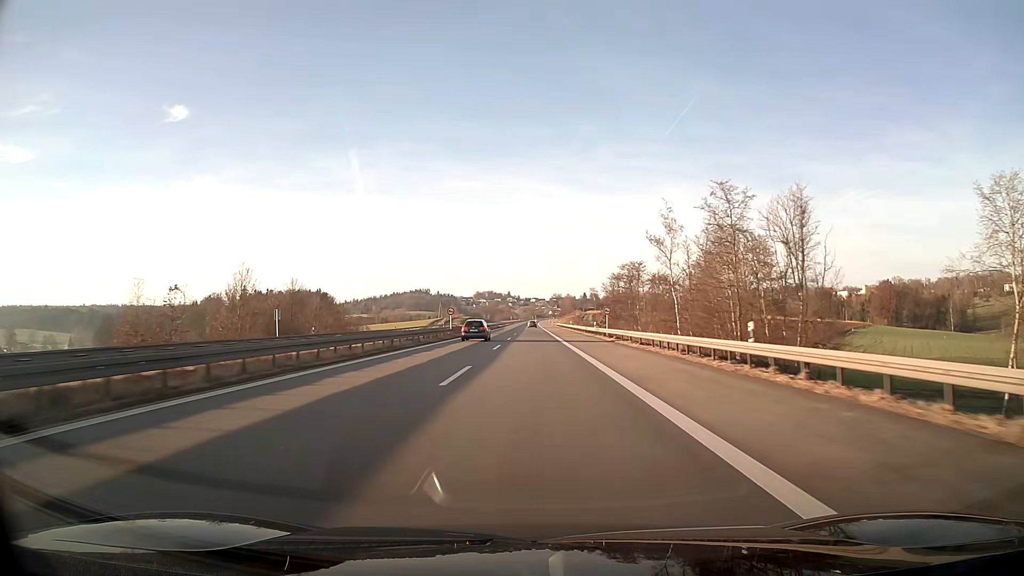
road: motorway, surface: asphalt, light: Day
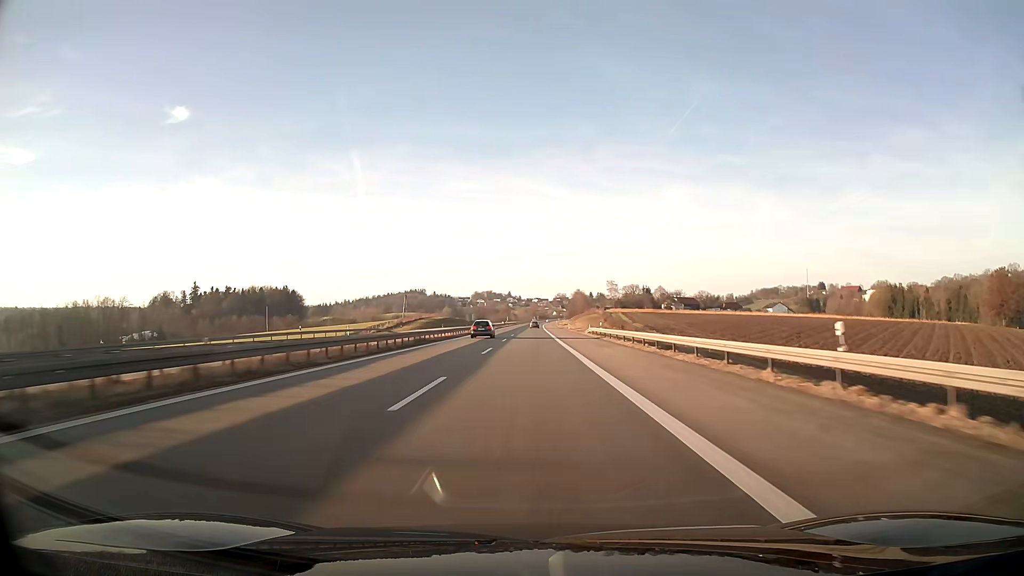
(-0.1, +95.0) m; 0°
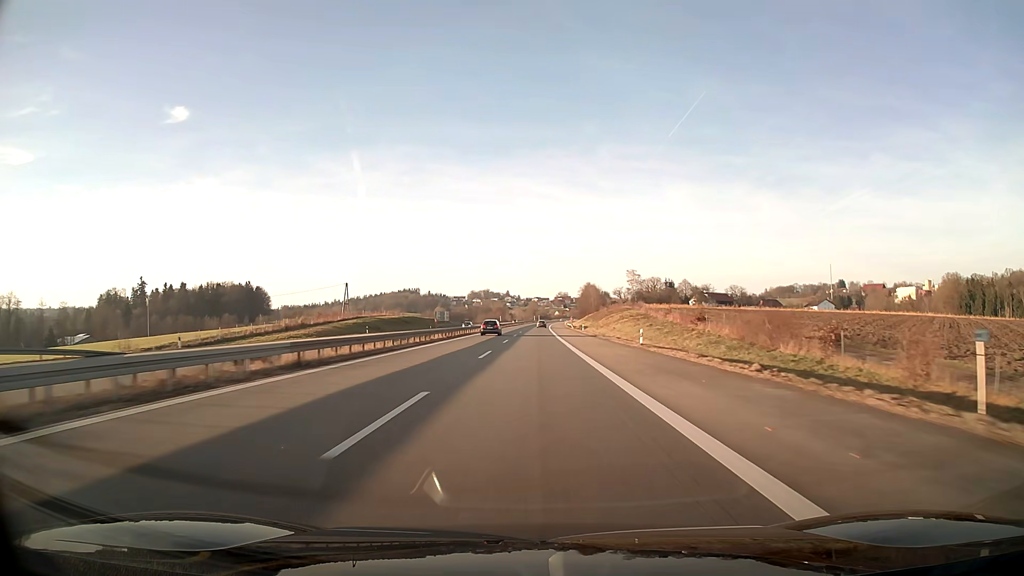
(-0.1, +76.0) m; 0°
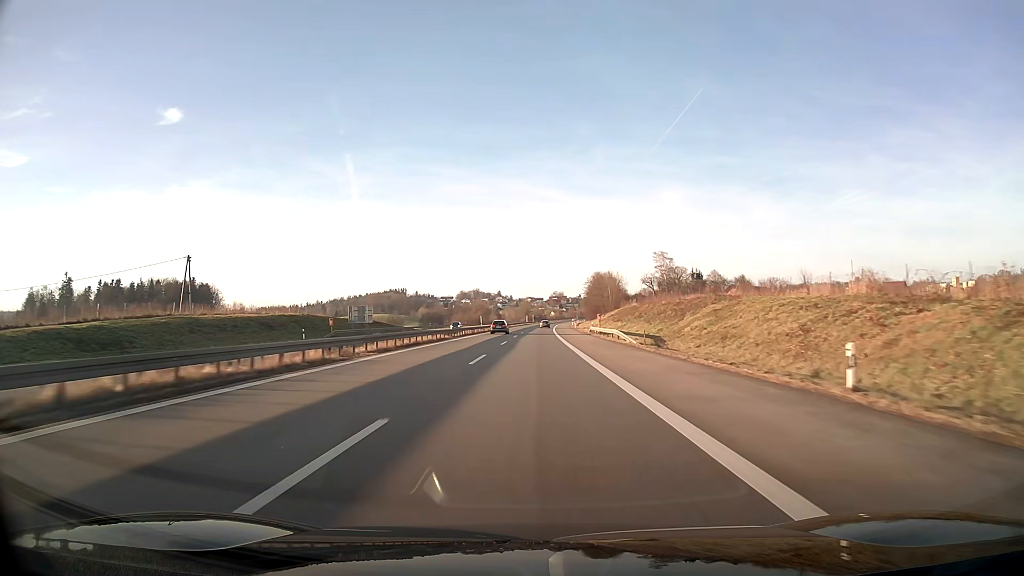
(+0.4, +76.0) m; +1°
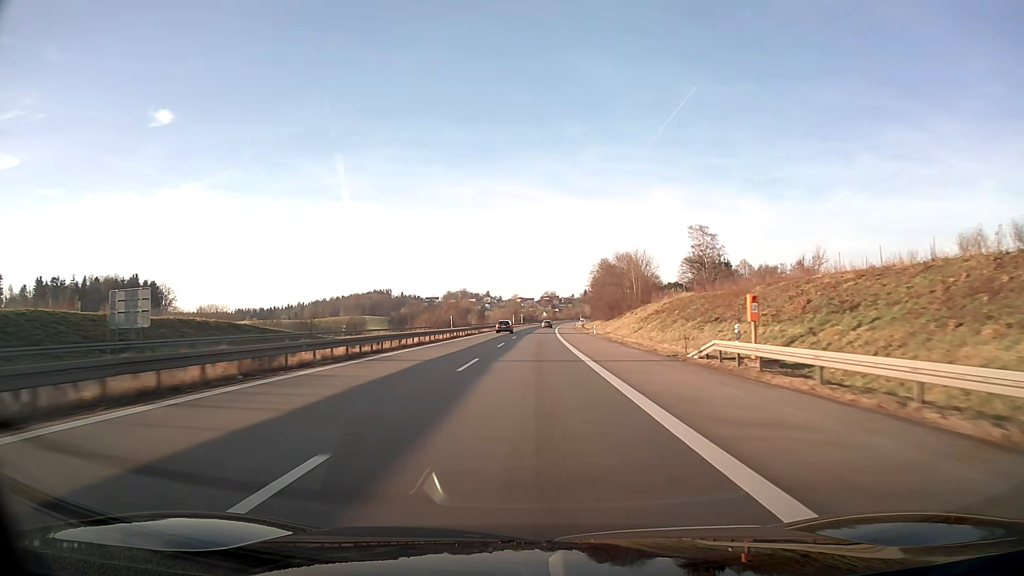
(+0.4, +57.0) m; +1°
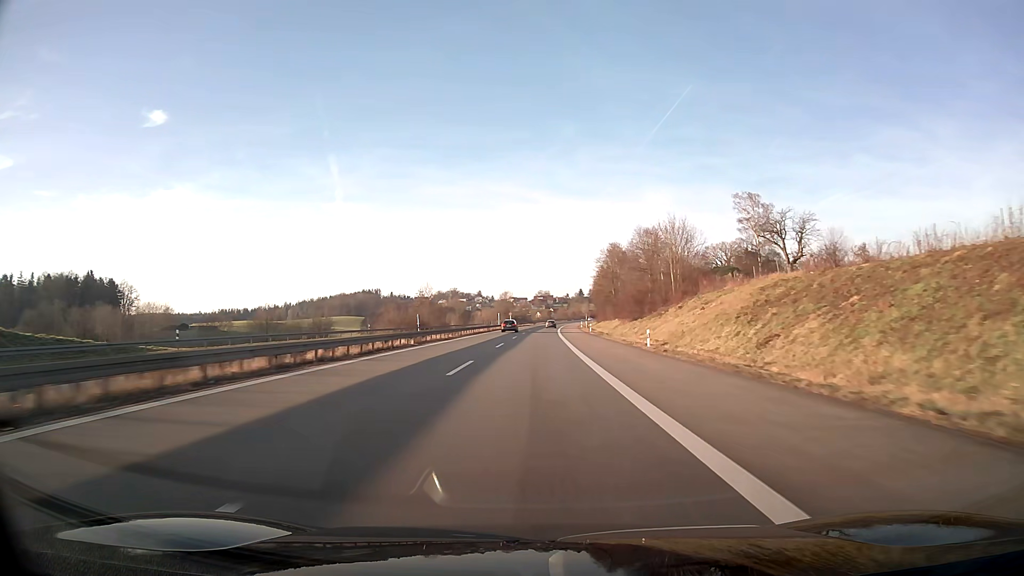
(+0.2, +38.0) m; +1°
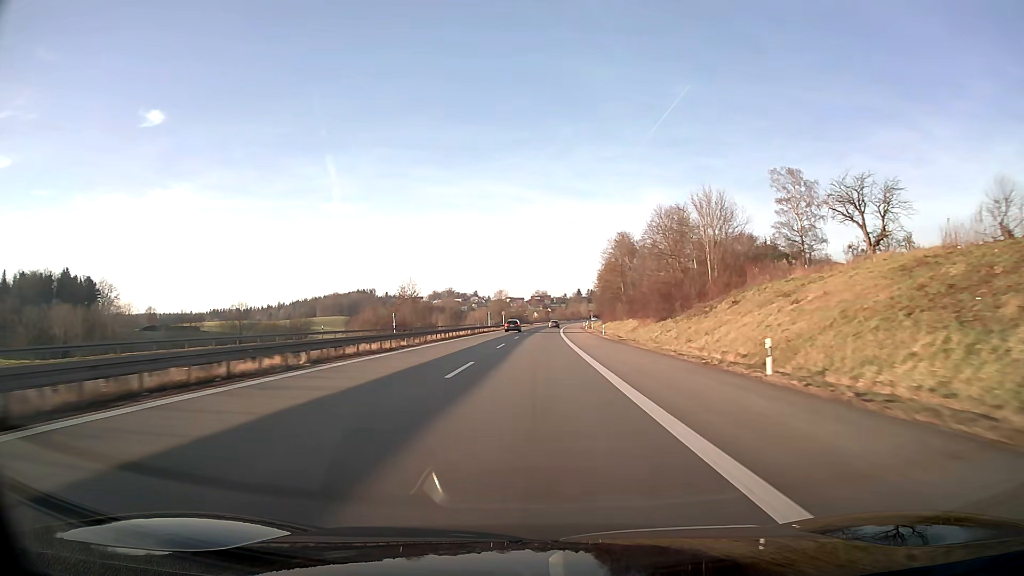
(0.0, +19.0) m; 0°
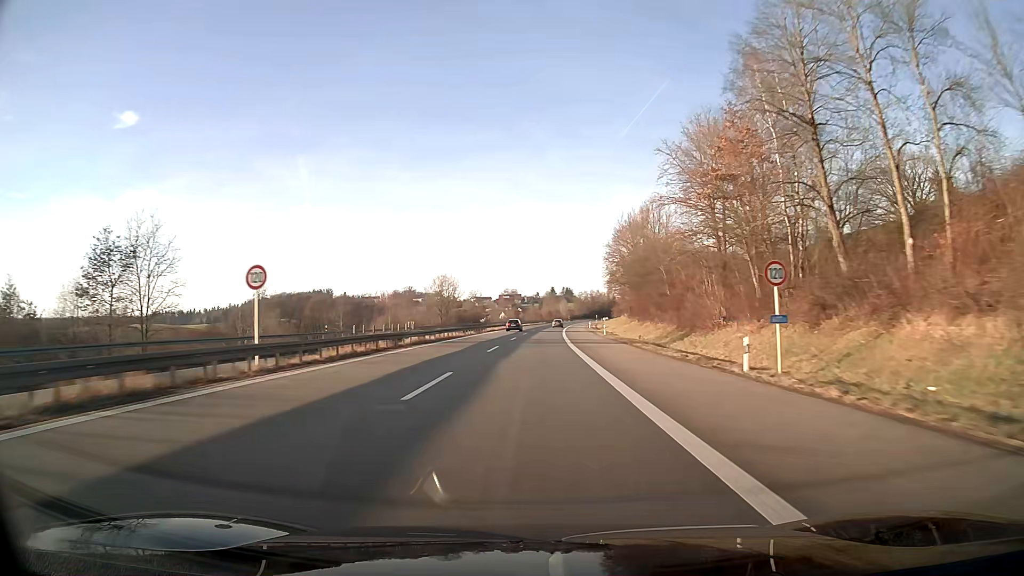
(+2.1, +95.0) m; +2°
